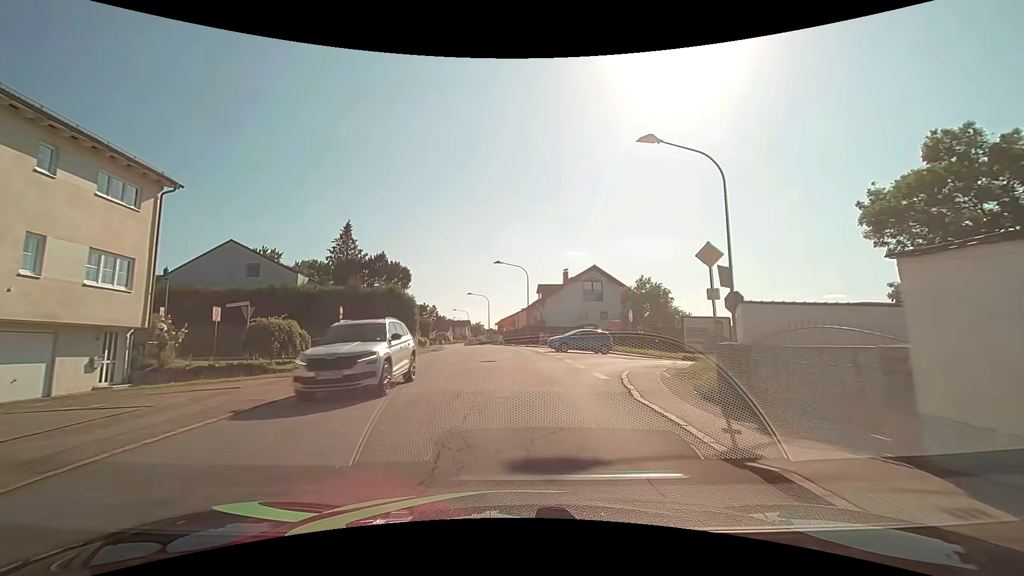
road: unclassified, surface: asphalt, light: Day
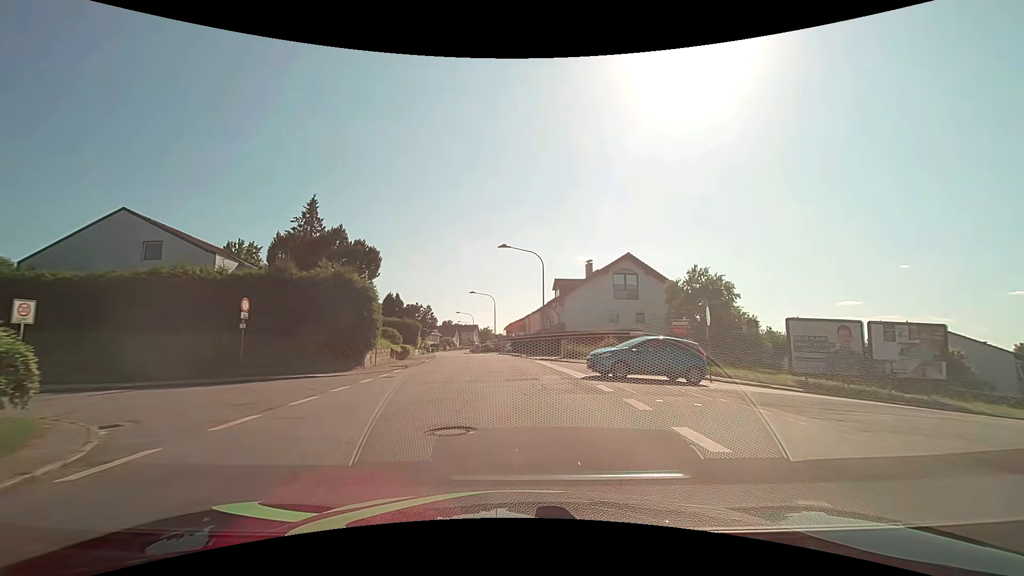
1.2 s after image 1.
(-0.2, +13.7) m; -2°
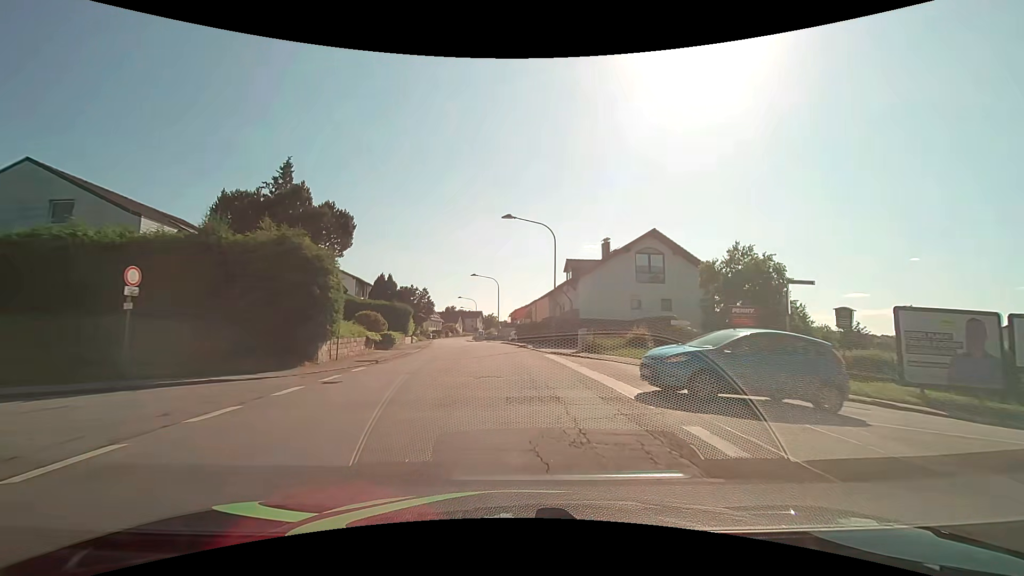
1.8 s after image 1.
(0.0, +6.7) m; 0°
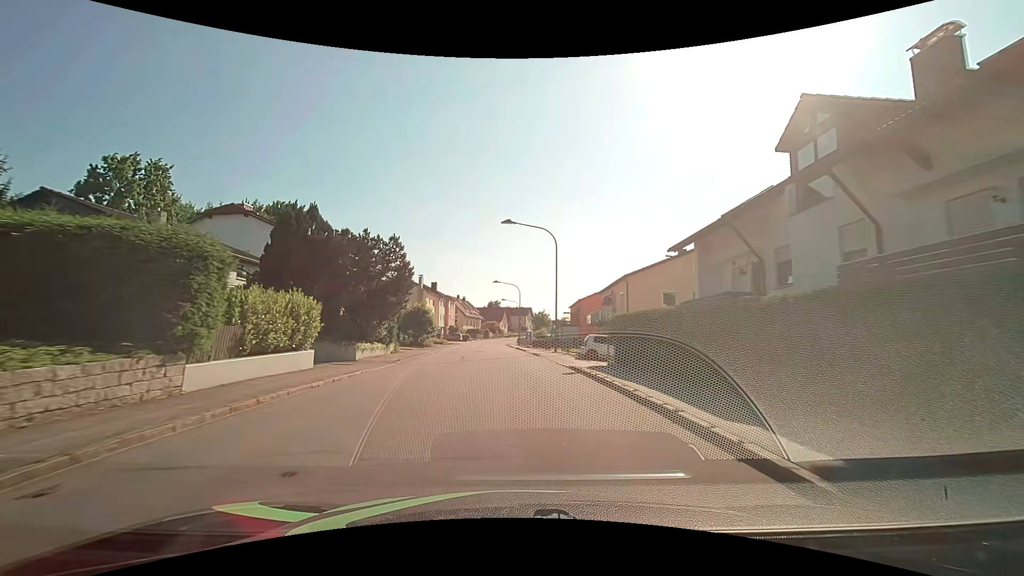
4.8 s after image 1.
(-1.7, +34.5) m; -6°
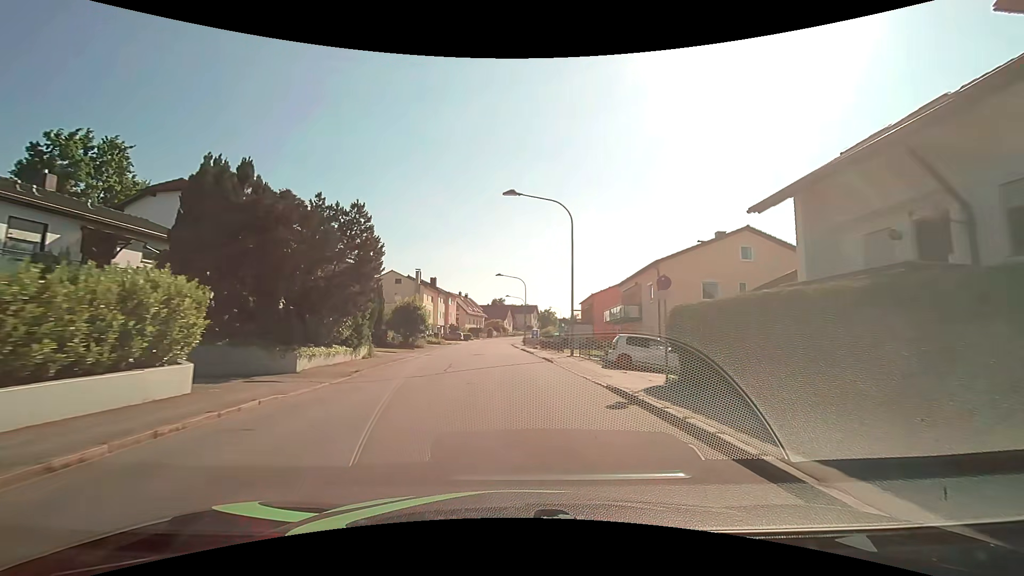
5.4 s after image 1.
(0.0, +7.2) m; 0°
(0, +10) (0, +20) (-1, +30) (-2, +40) (-2, +50) (-2, +60) (-3, +70) (-3, +80) (-3, +90) (-3, +100) m
